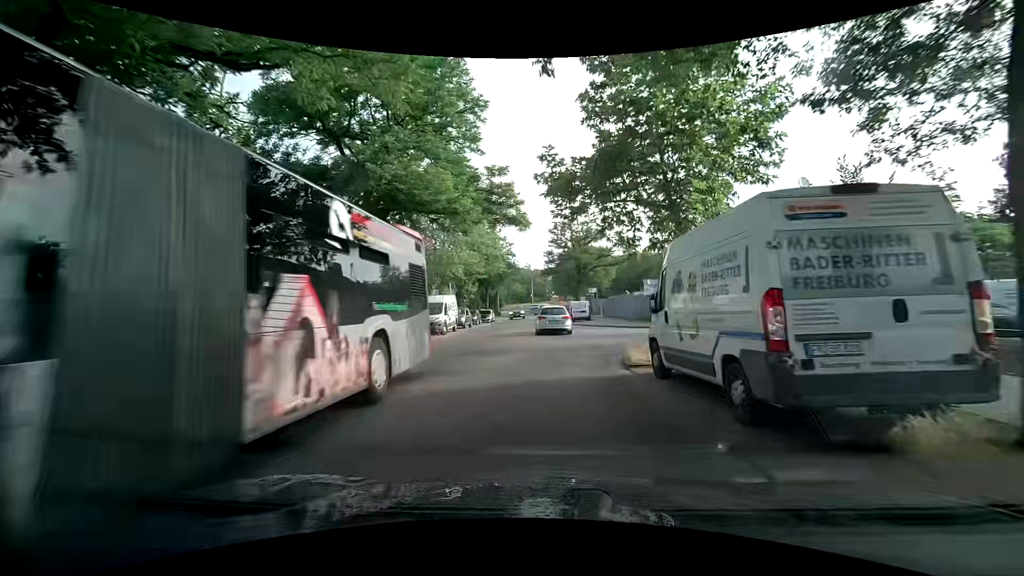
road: unclassified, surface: asphalt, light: Day
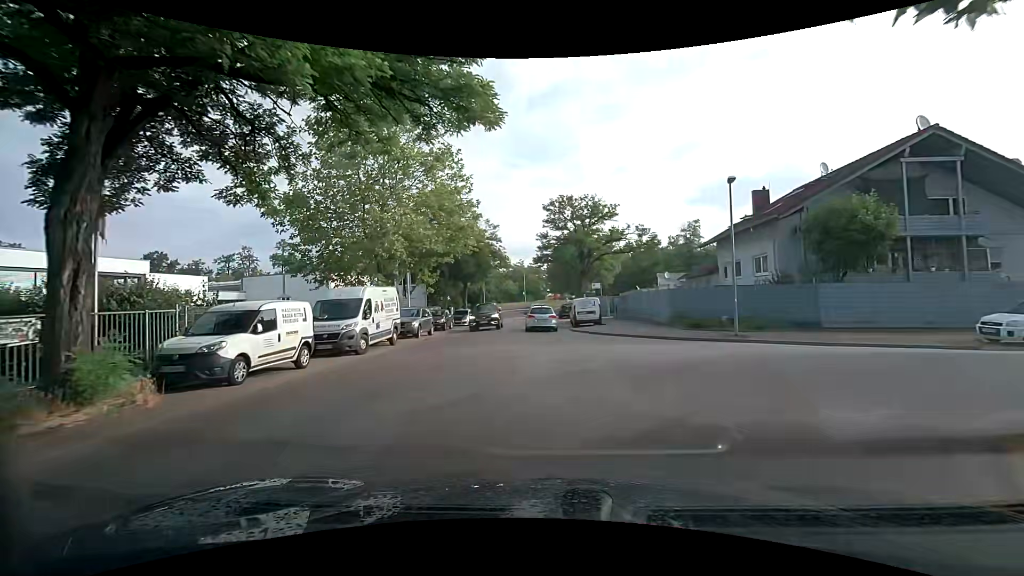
(-0.1, +12.5) m; 0°
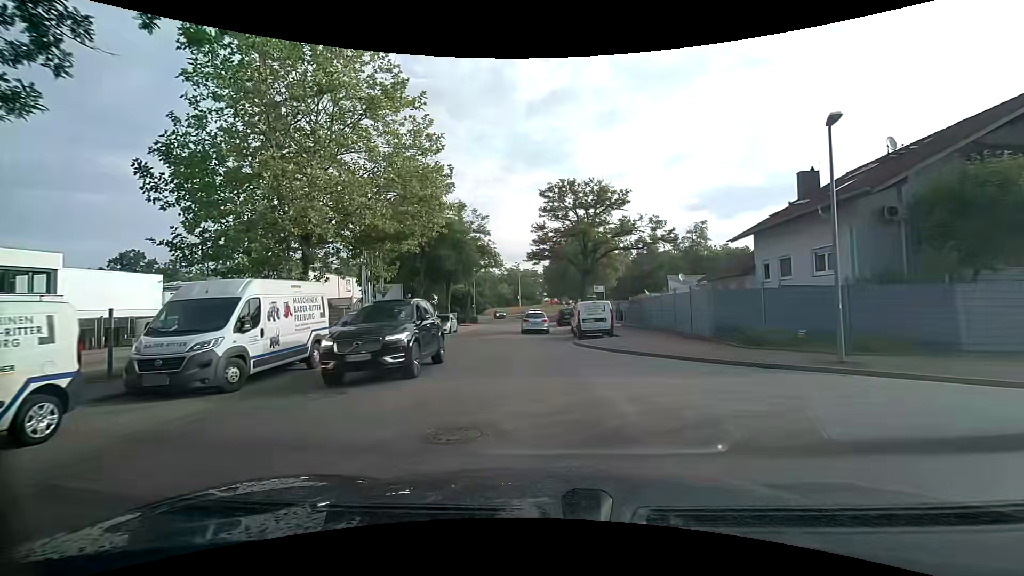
(0.0, +7.1) m; +1°
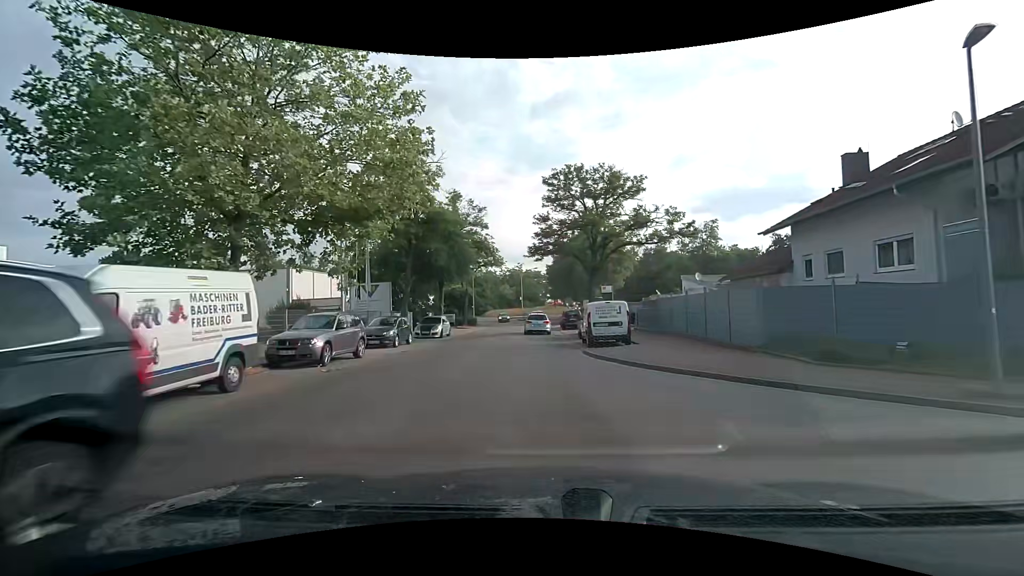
(0.0, +4.2) m; -1°
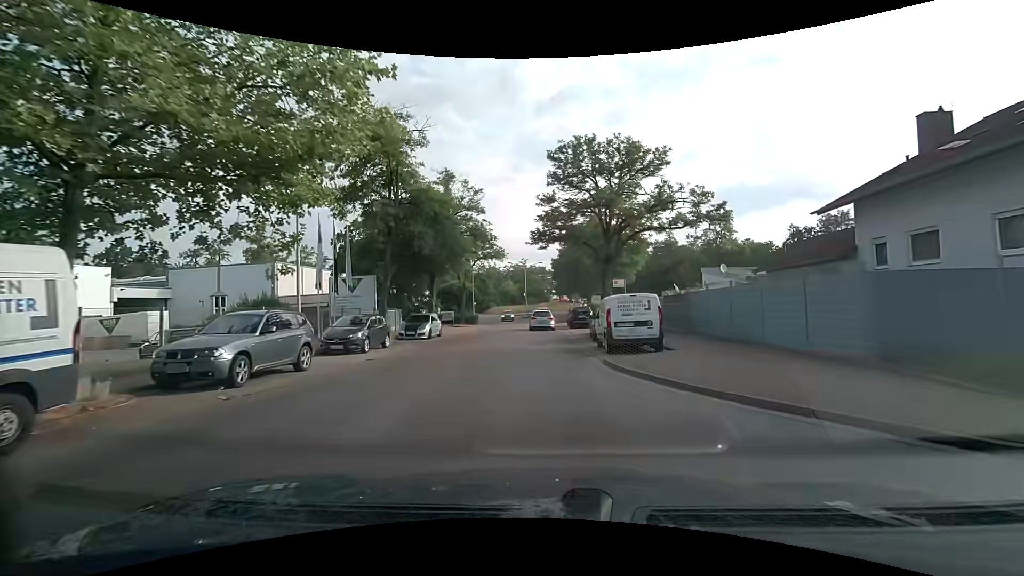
(-0.1, +4.8) m; -2°
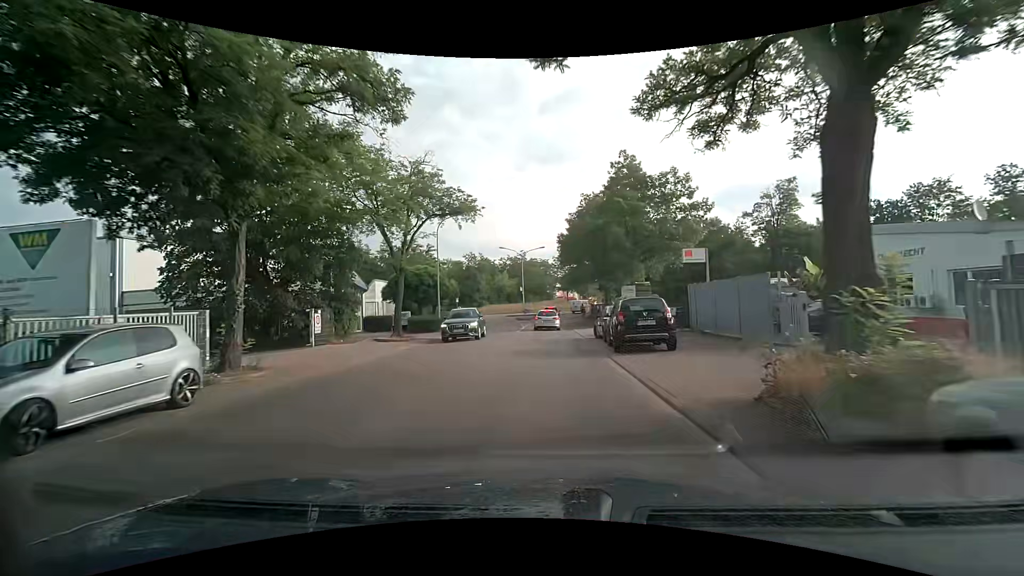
(+0.2, +22.0) m; +1°
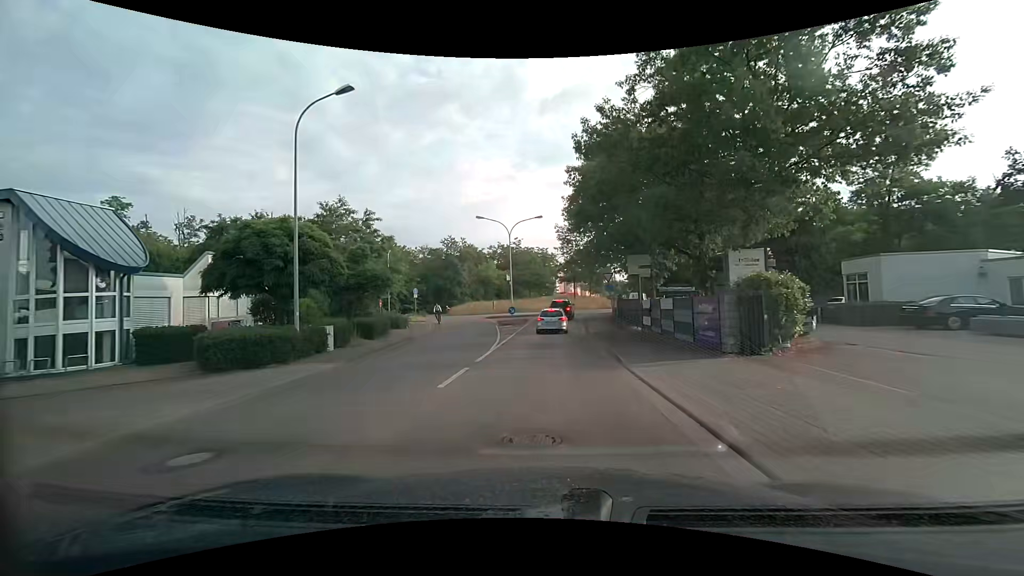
(0.0, +23.0) m; 0°
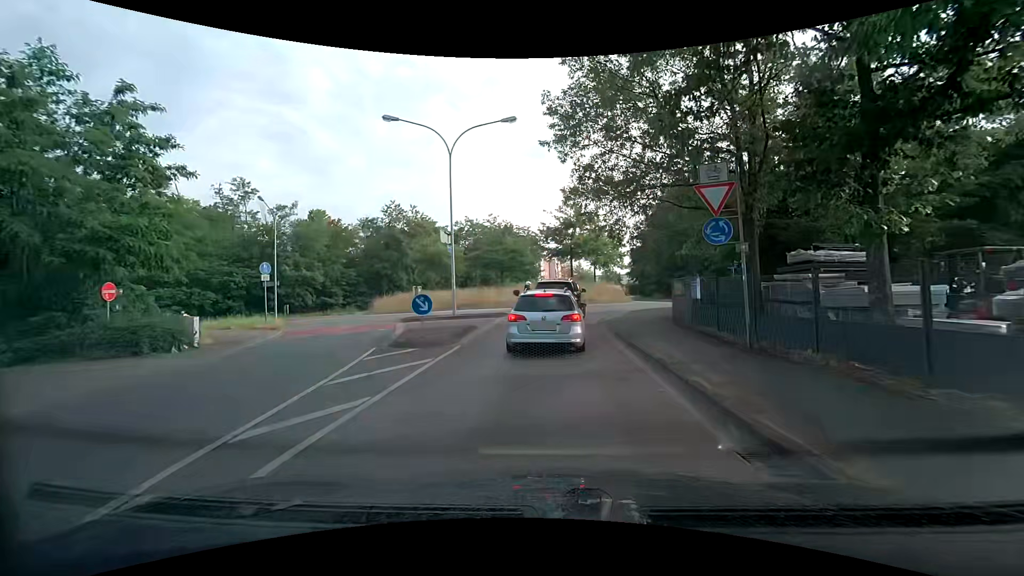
(+0.3, +23.9) m; +2°
